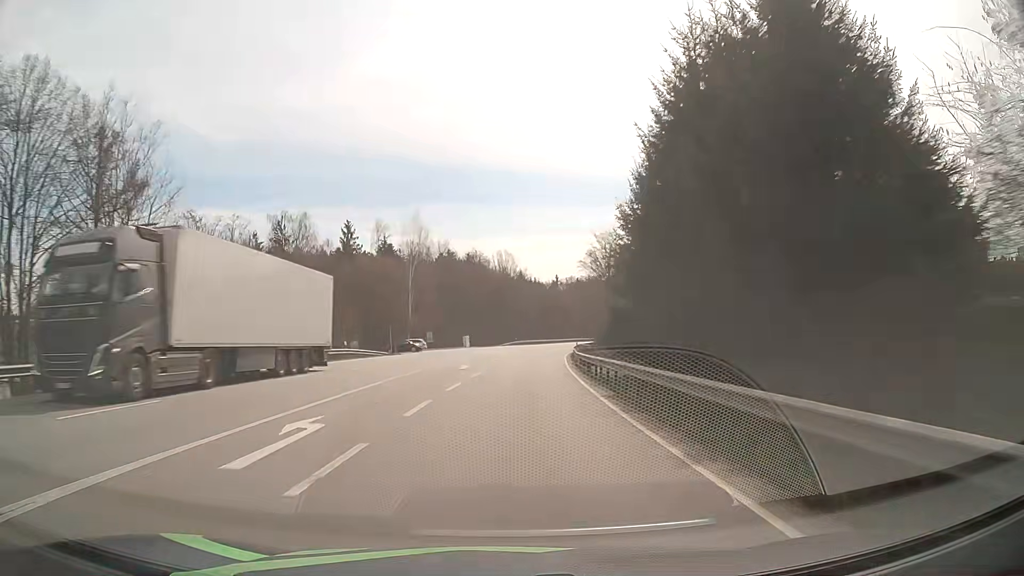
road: primary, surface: asphalt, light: Day
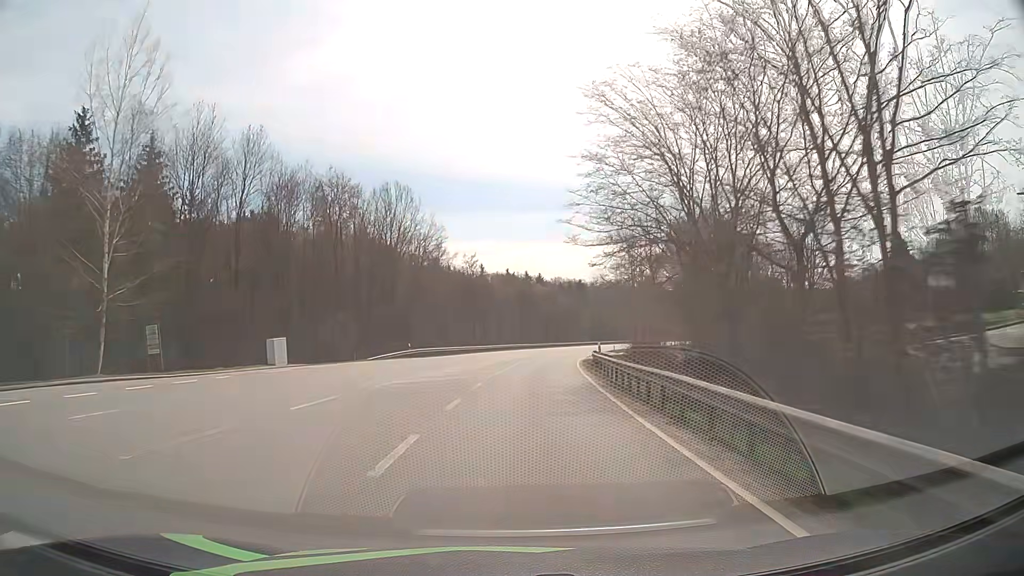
(+2.8, +58.5) m; +6°
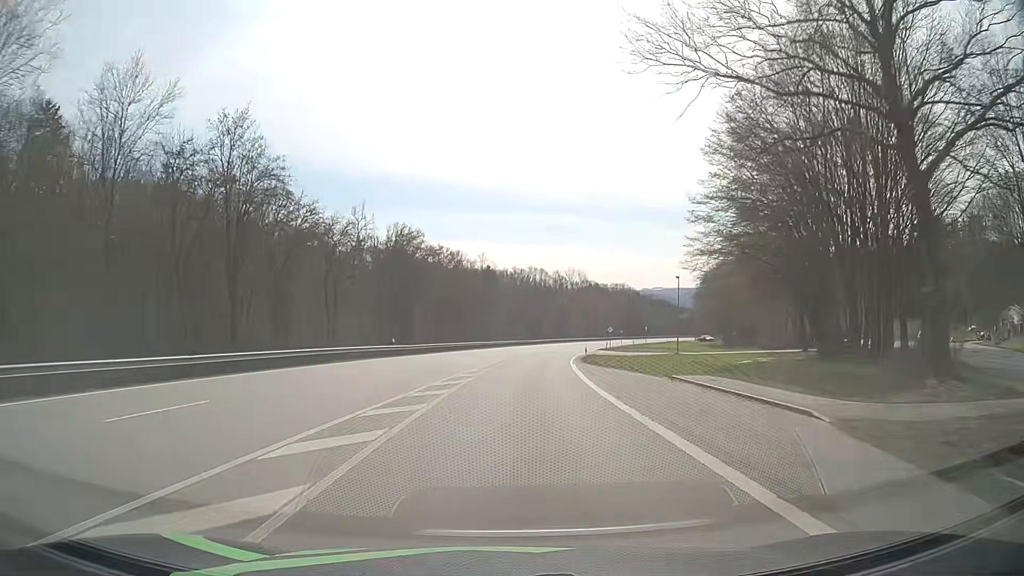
(+4.5, +59.1) m; +8°
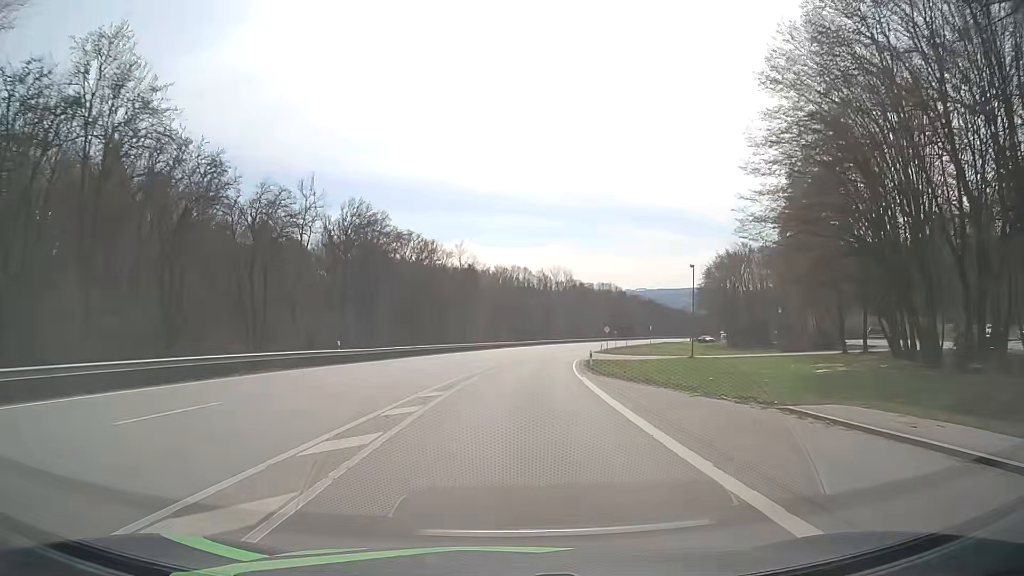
(+0.1, +11.8) m; +1°
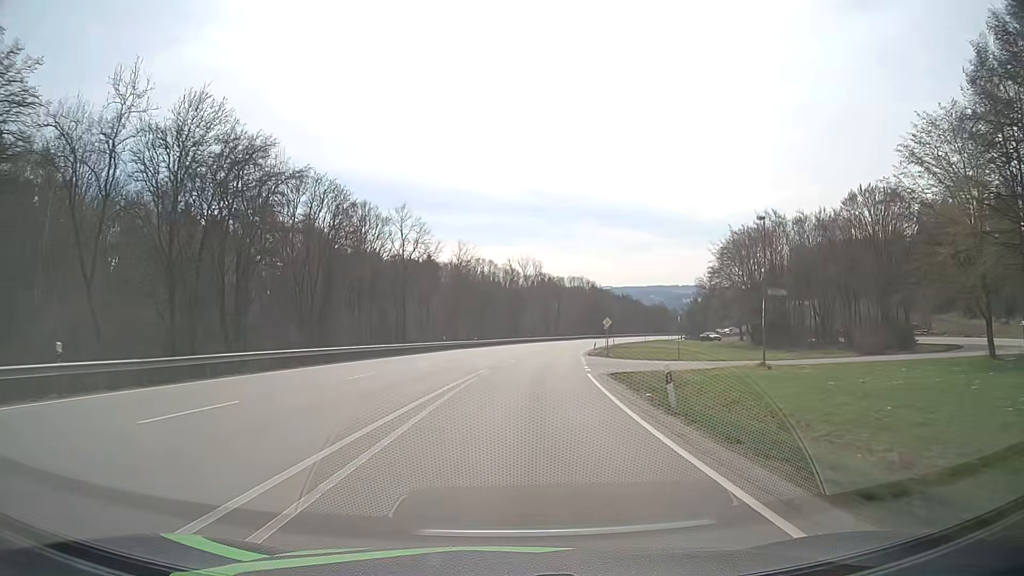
(+0.6, +23.5) m; +3°
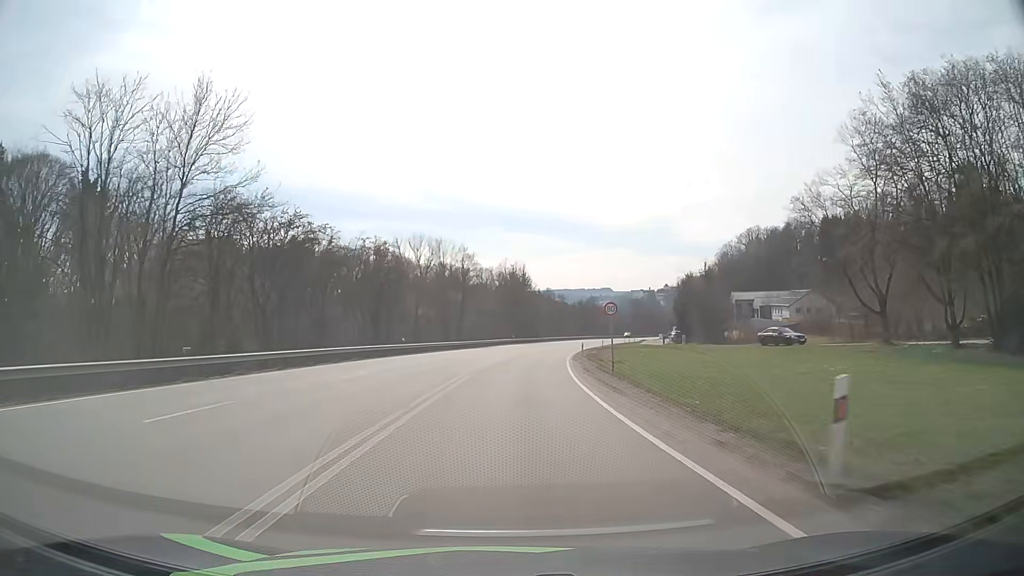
(+4.1, +58.6) m; +8°
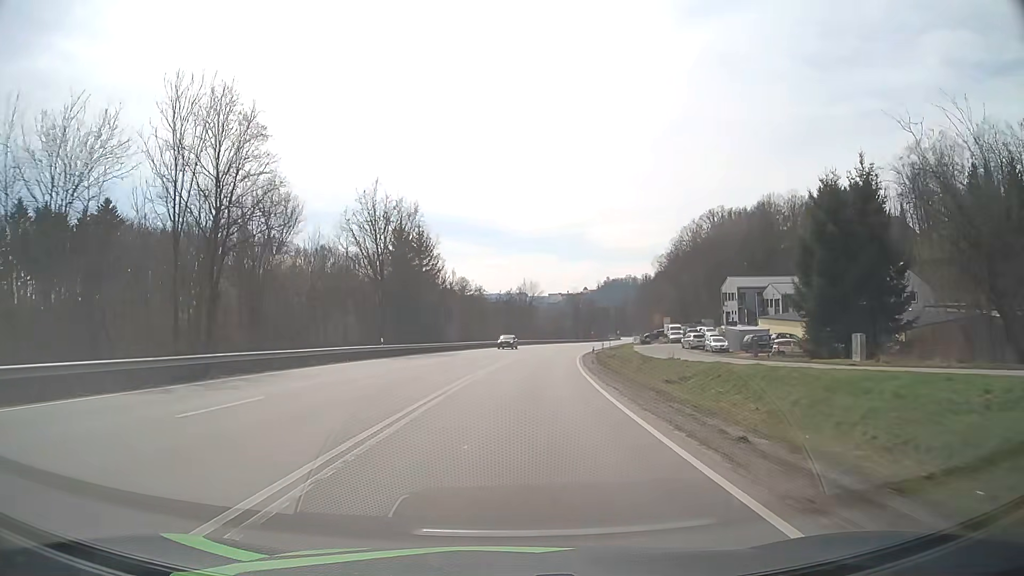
(+3.6, +58.2) m; +7°
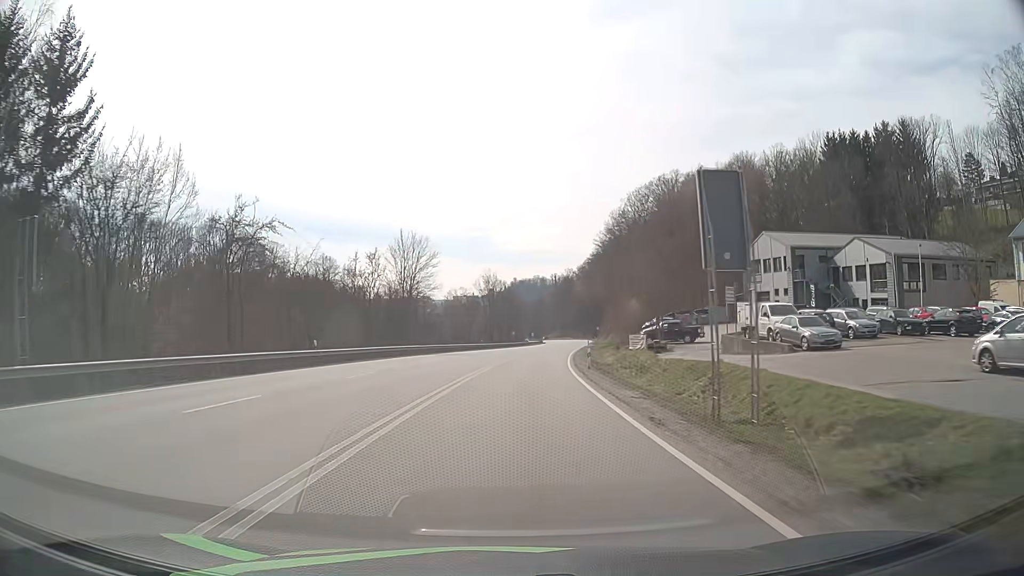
(+3.9, +57.7) m; +8°
(0, +10) (0, +20) (+1, +30) (+2, +40) (+3, +50) (+4, +60) (+5, +70) (+6, +80) (+8, +90) (+9, +99) m
